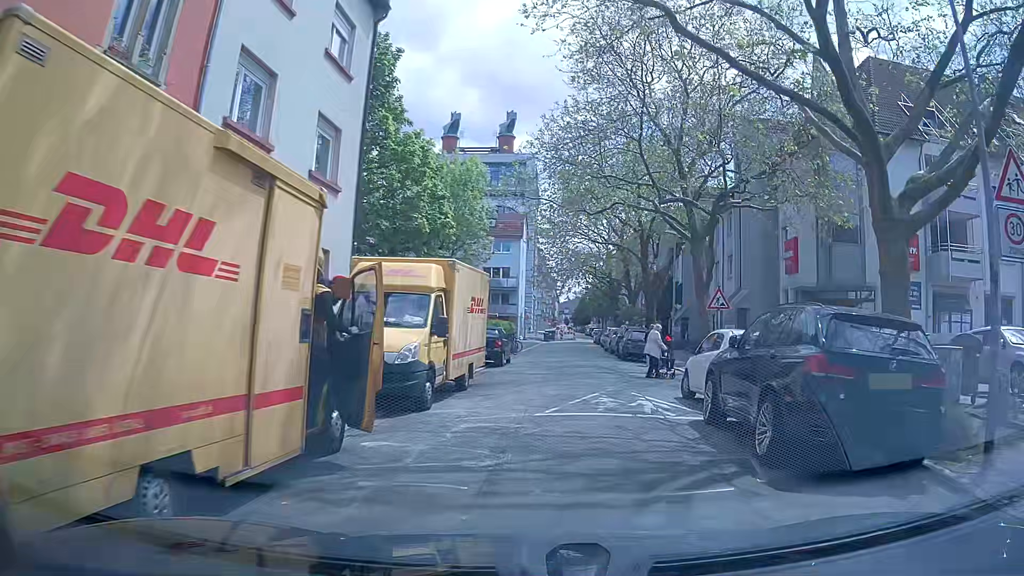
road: residential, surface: asphalt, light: Day
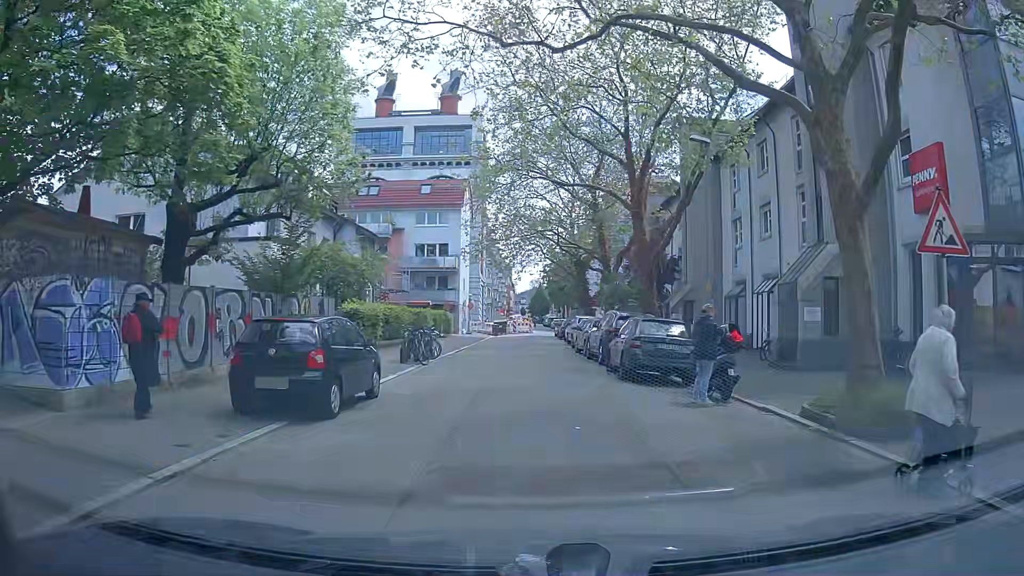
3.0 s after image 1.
(+0.7, +15.5) m; +3°
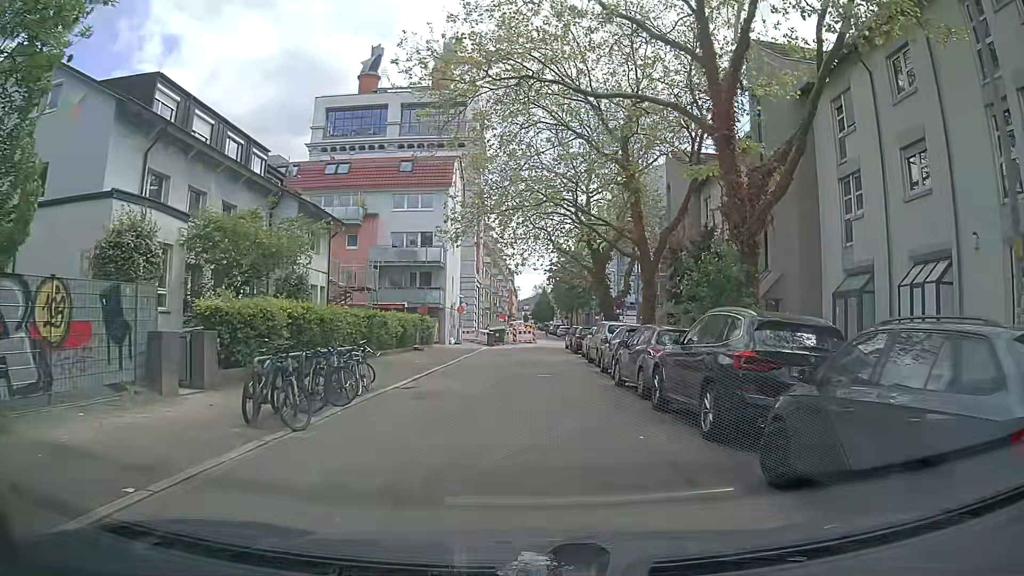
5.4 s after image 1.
(-0.1, +12.2) m; -2°
